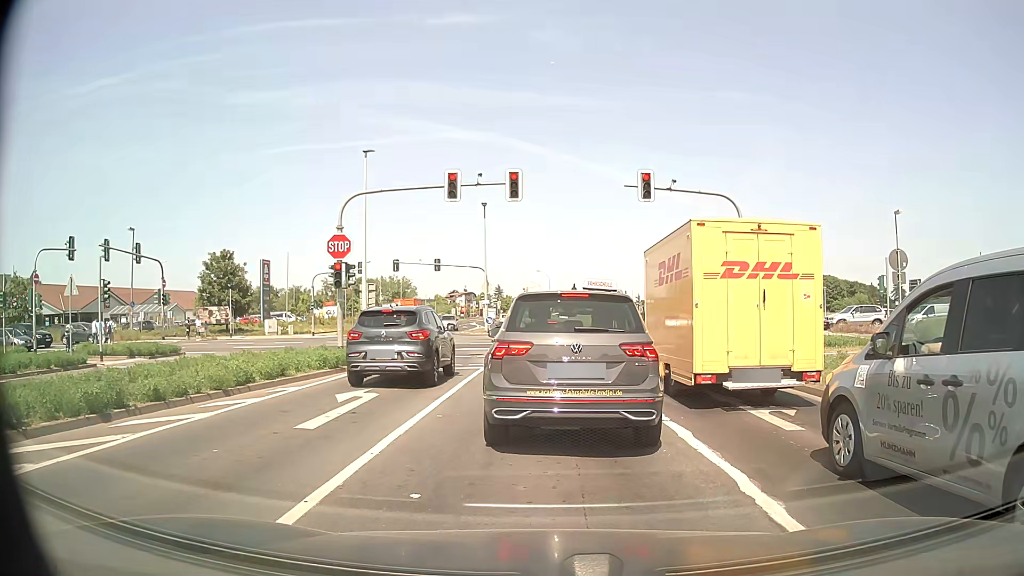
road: tertiary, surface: asphalt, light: Day
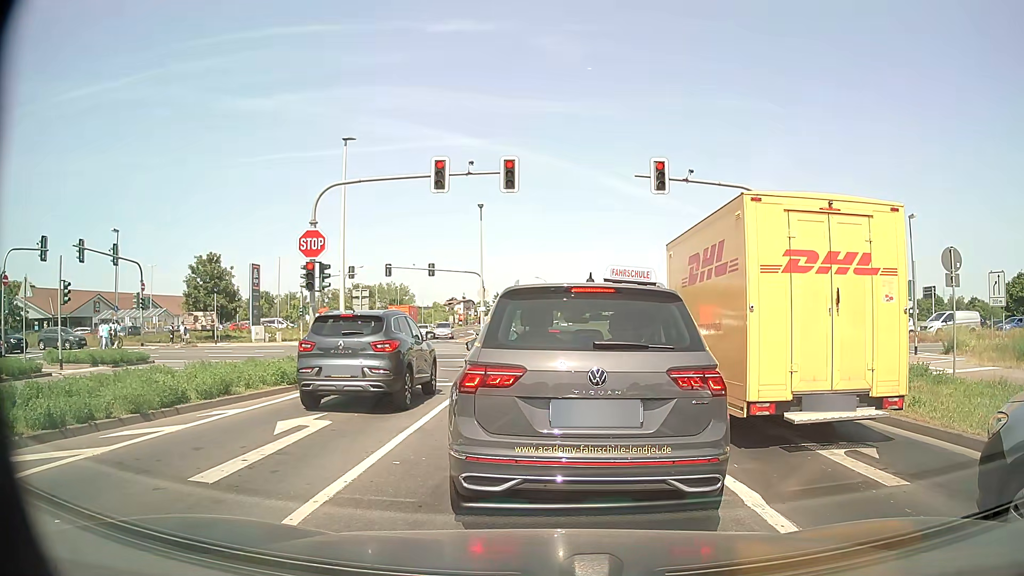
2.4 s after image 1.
(0.0, +2.5) m; +1°
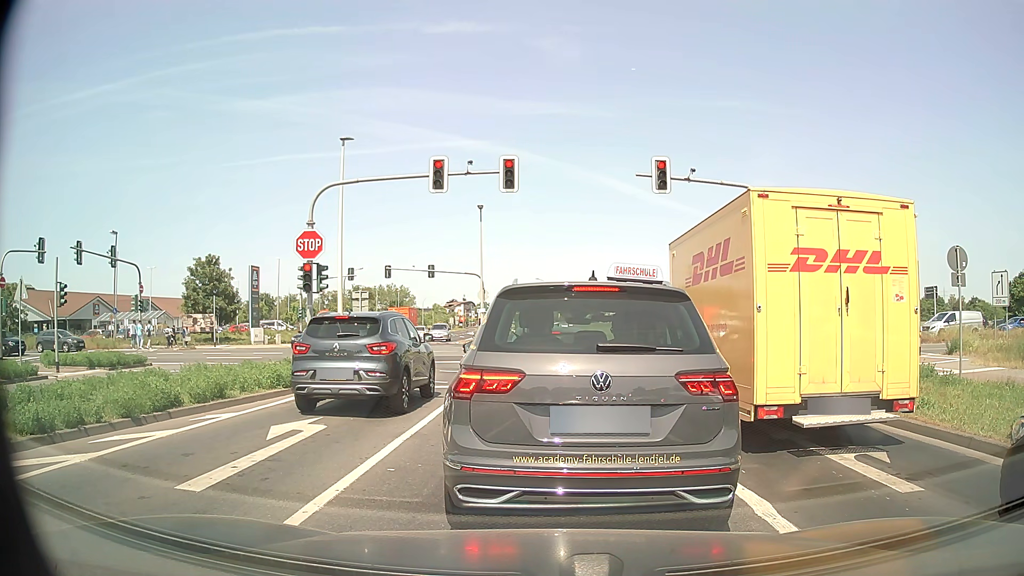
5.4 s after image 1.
(0.0, +0.3) m; 0°
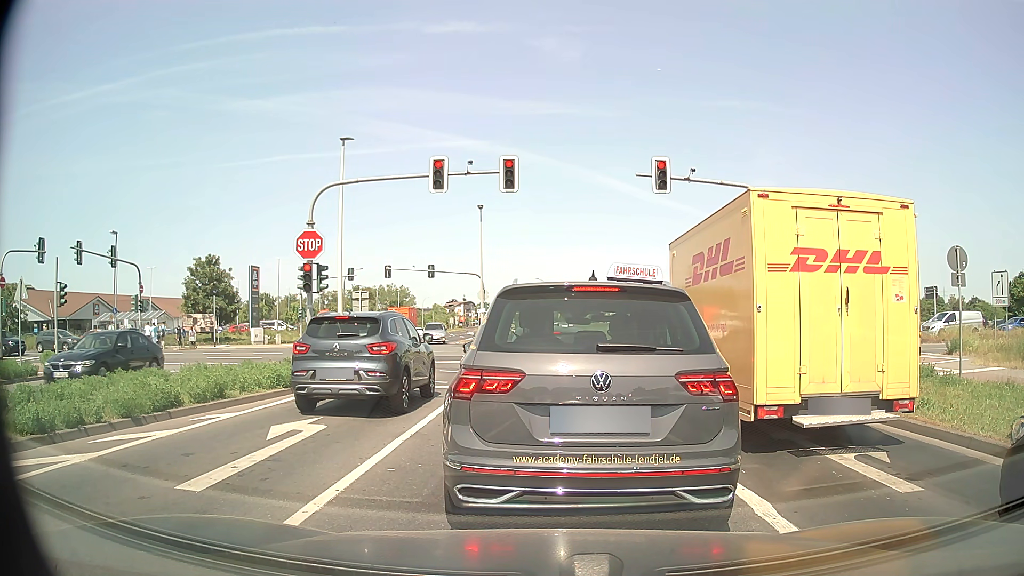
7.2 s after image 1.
(0.0, 0.0) m; 0°
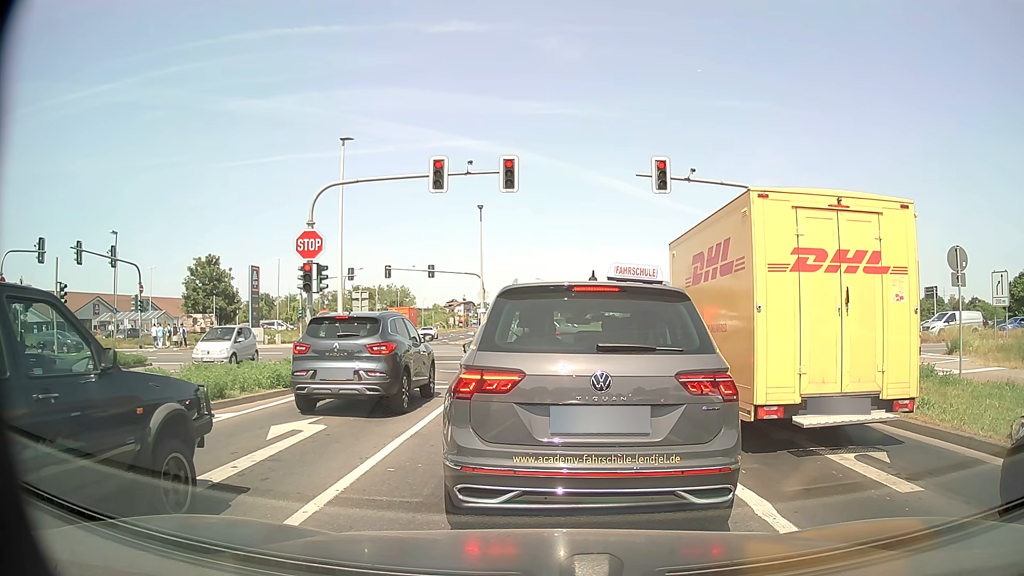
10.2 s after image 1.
(0.0, 0.0) m; 0°
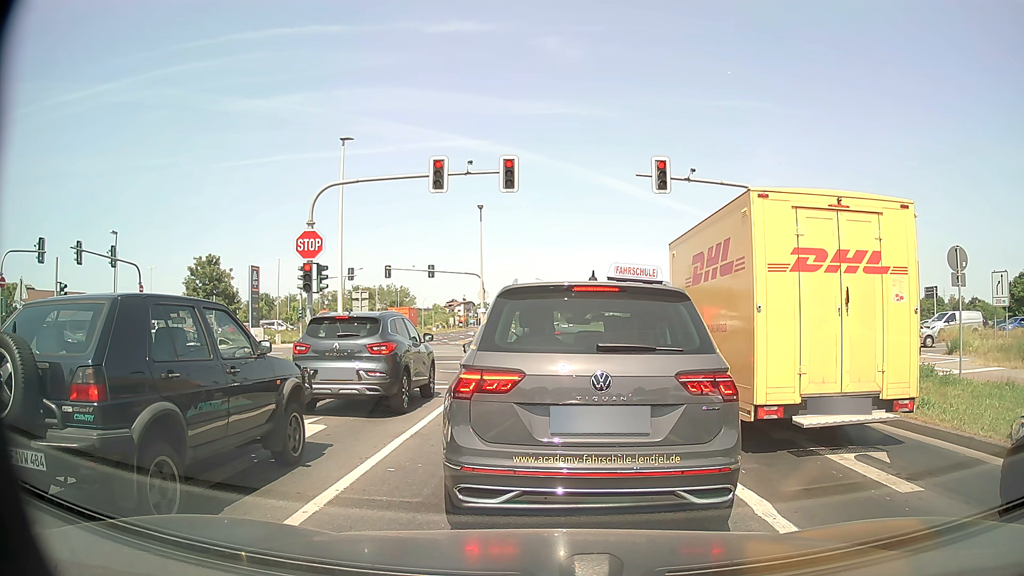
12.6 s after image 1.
(0.0, 0.0) m; 0°
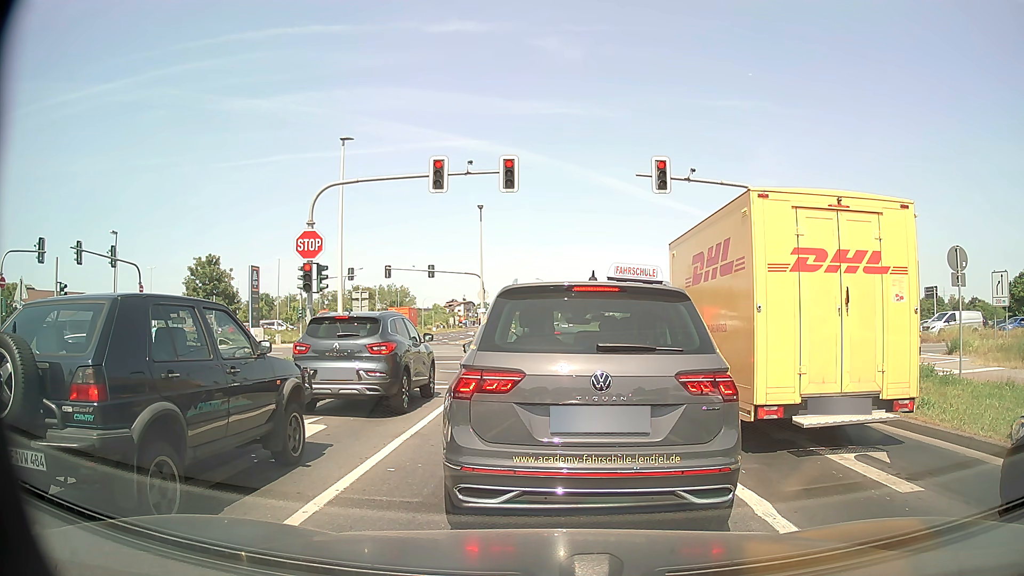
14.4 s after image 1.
(0.0, 0.0) m; 0°
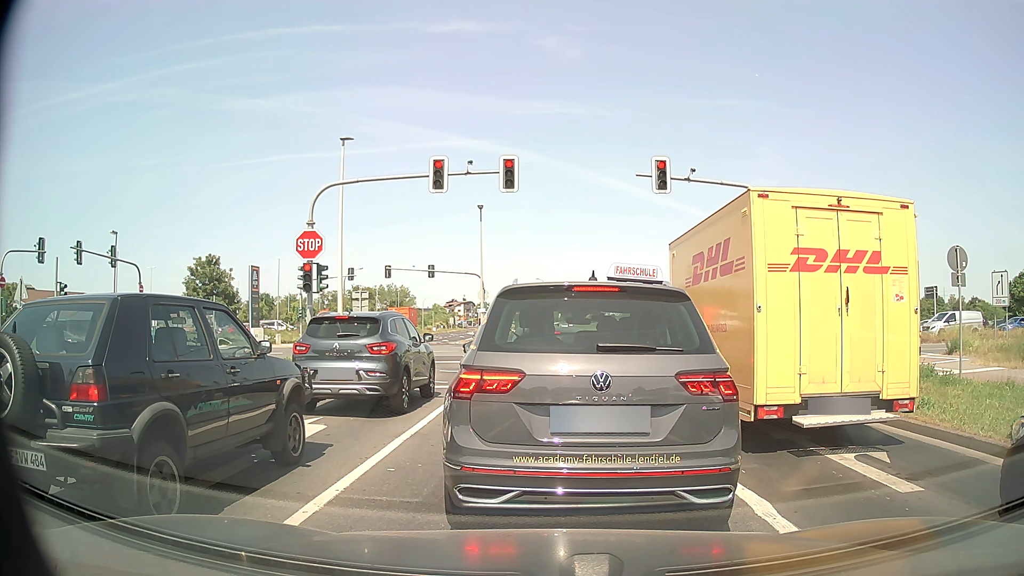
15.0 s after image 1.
(0.0, 0.0) m; 0°
